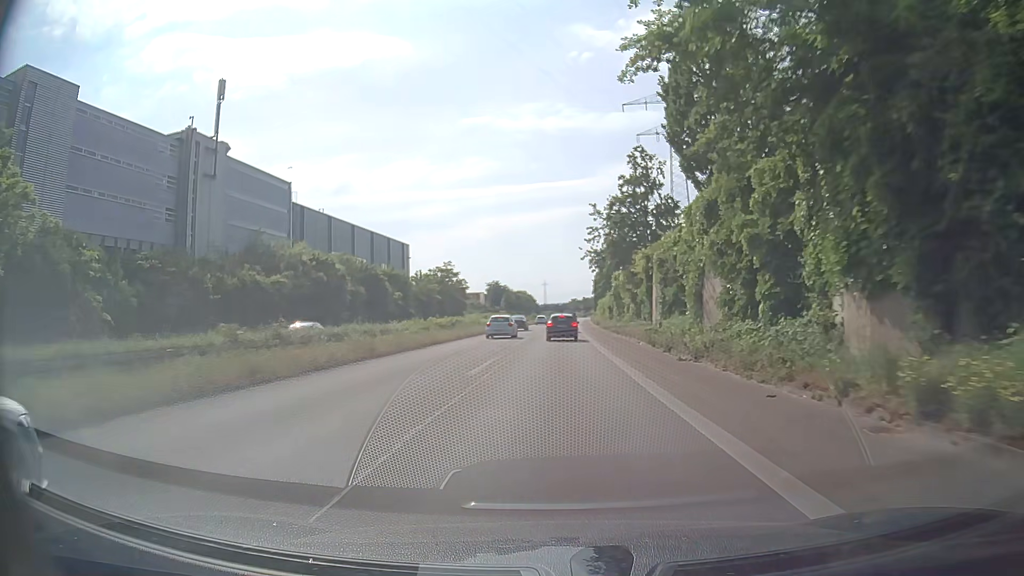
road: trunk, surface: asphalt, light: Day
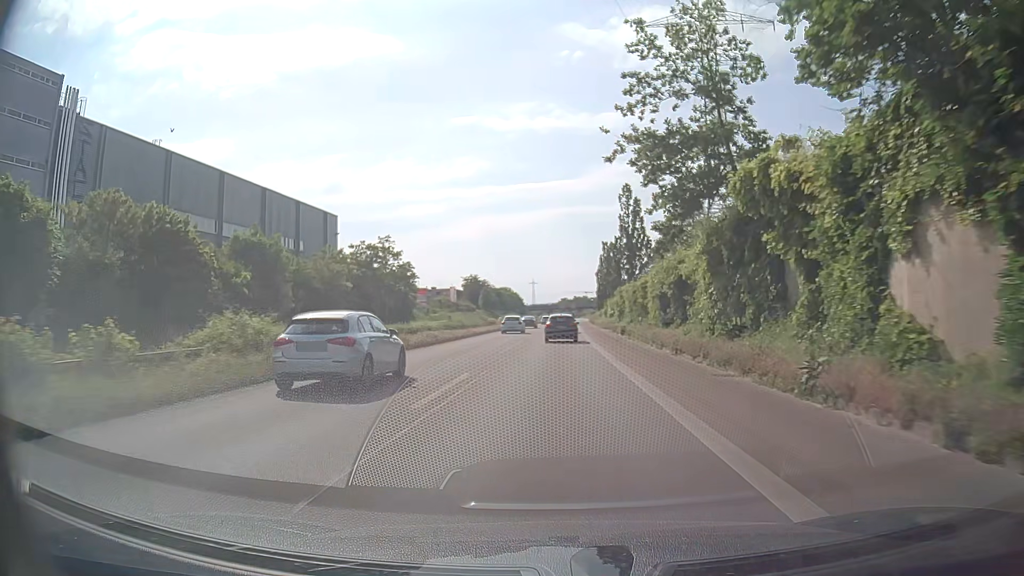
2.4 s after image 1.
(+0.4, +41.5) m; +1°
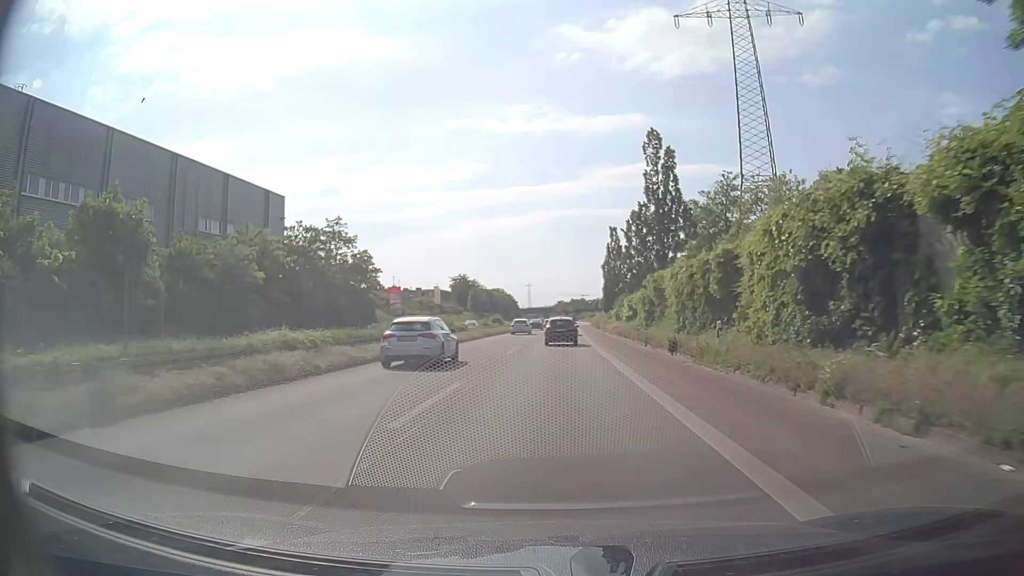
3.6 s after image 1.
(0.0, +19.5) m; 0°
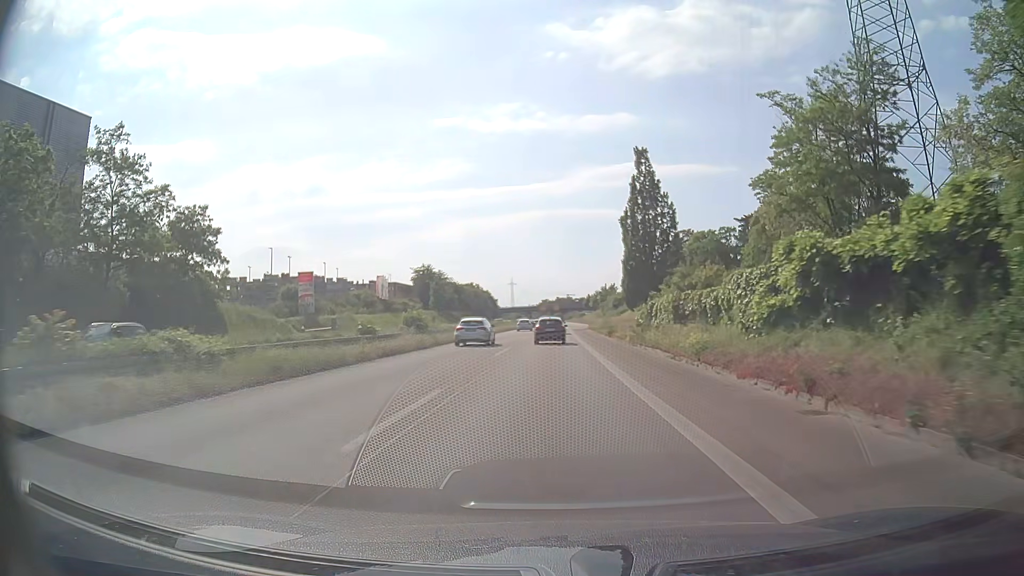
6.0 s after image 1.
(+0.4, +37.4) m; +2°
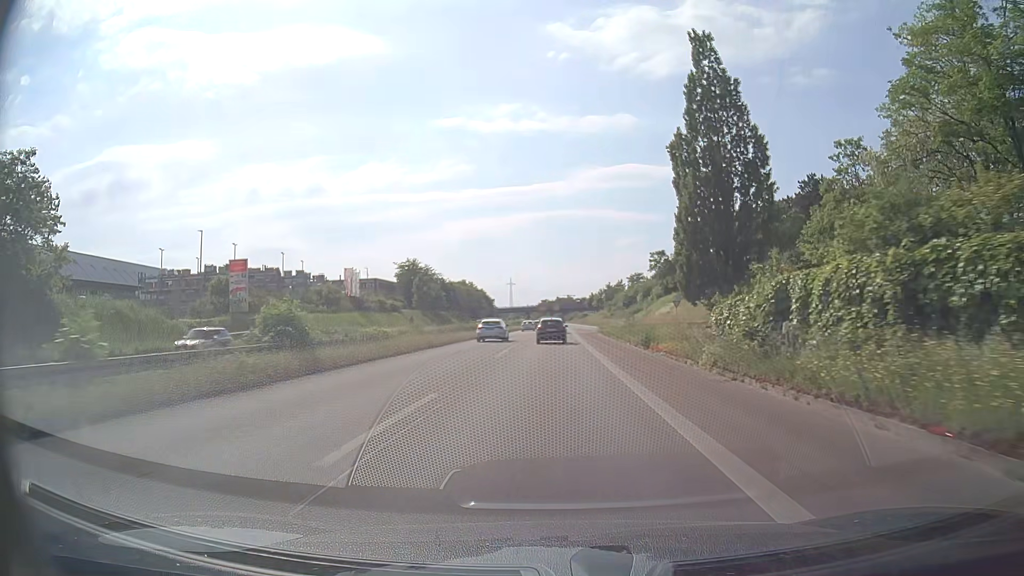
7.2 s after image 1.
(-0.1, +18.7) m; 0°
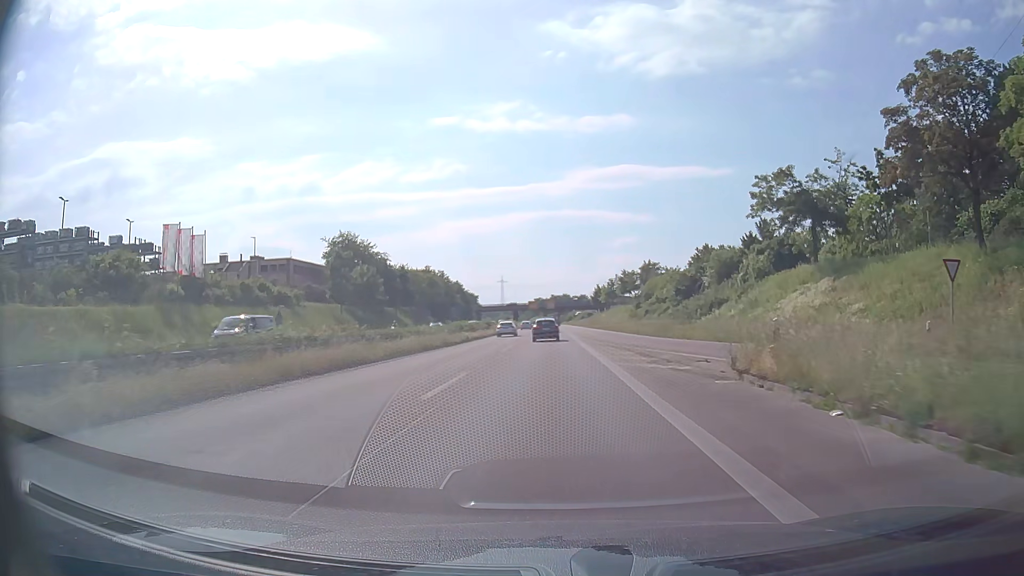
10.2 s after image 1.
(0.0, +49.0) m; 0°
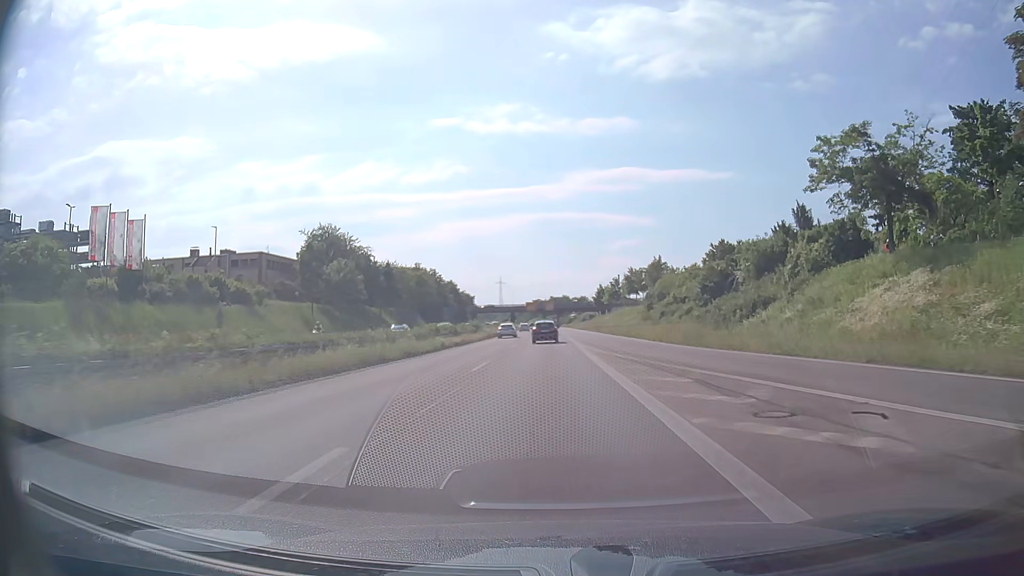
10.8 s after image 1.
(+0.1, +10.3) m; +1°
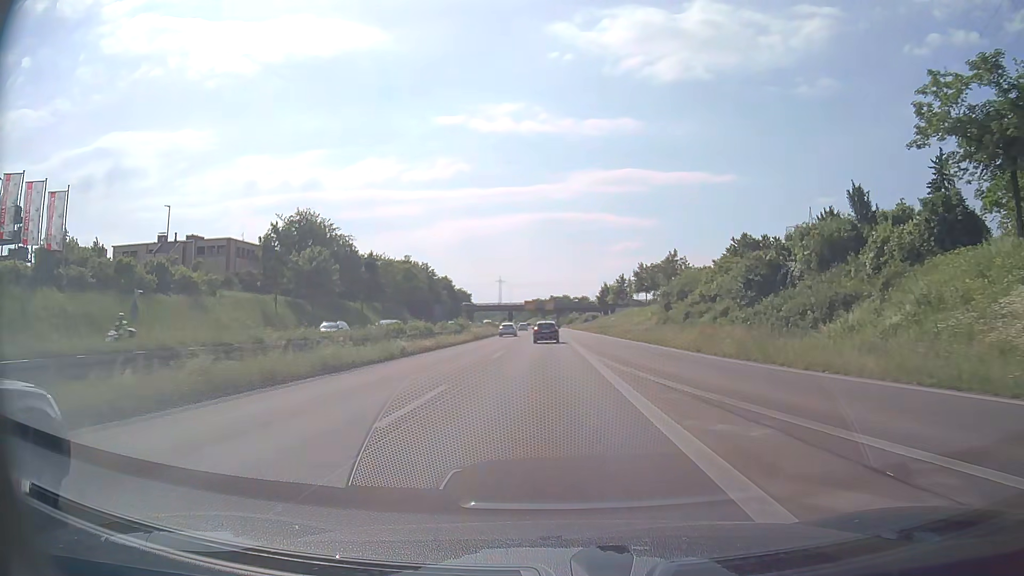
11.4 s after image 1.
(-0.1, +10.5) m; 0°
(0, +10) (0, +20) (0, +30) (0, +40) (0, +50) (0, +60) (-1, +70) (-1, +80) (-1, +90) (-1, +100) m
